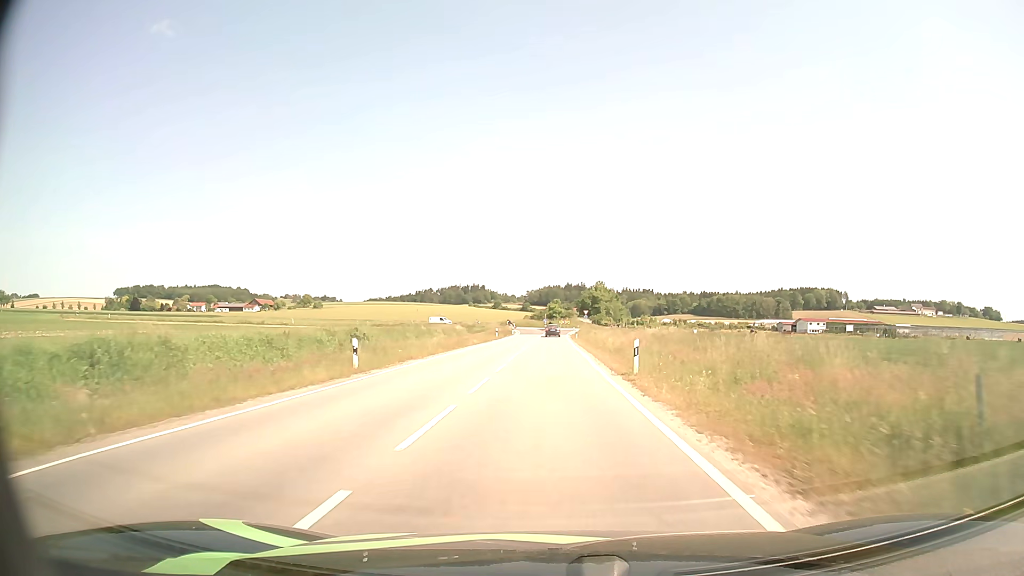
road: tertiary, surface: asphalt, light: Day
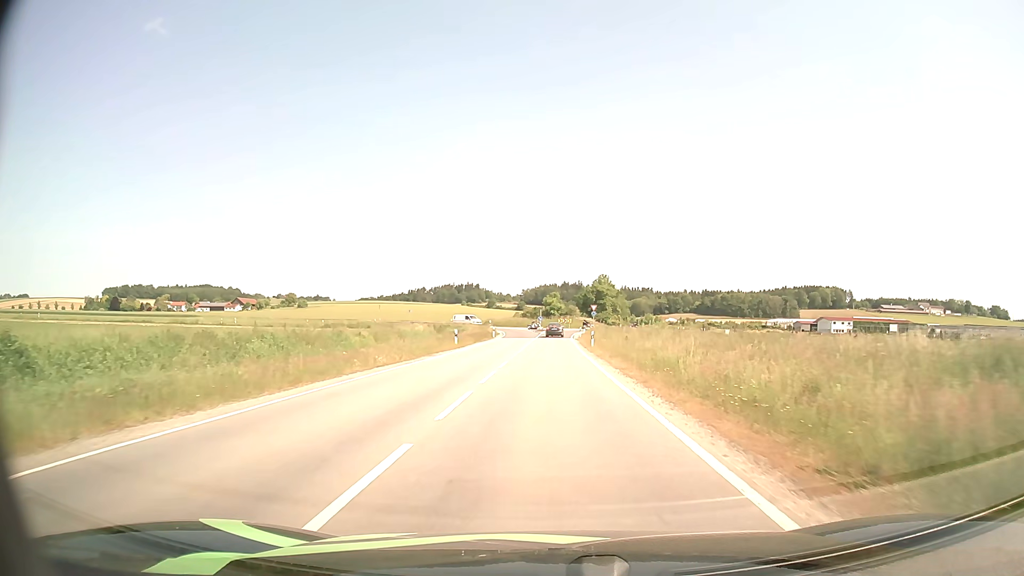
(0.0, +28.5) m; 0°
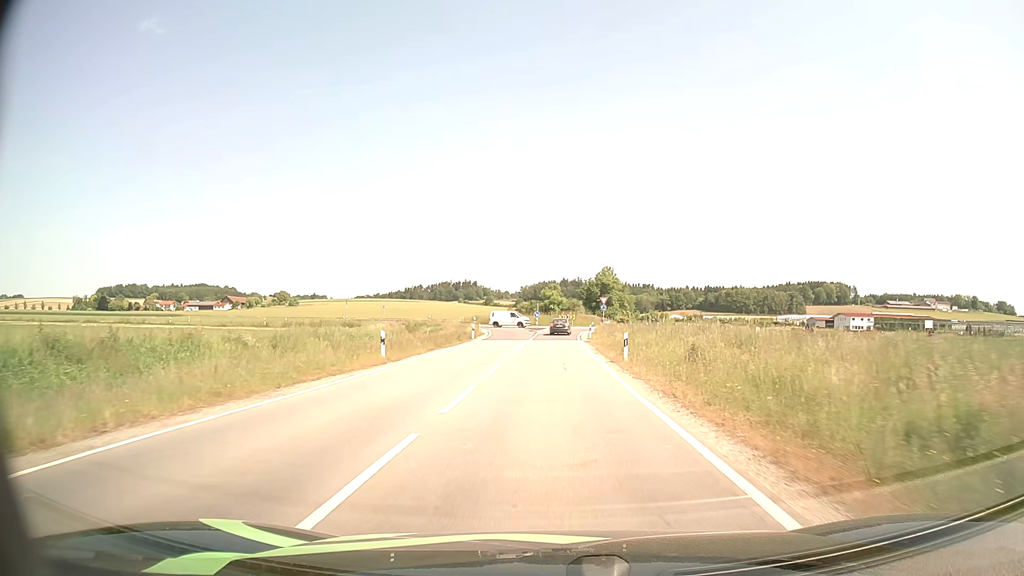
(0.0, +17.7) m; 0°
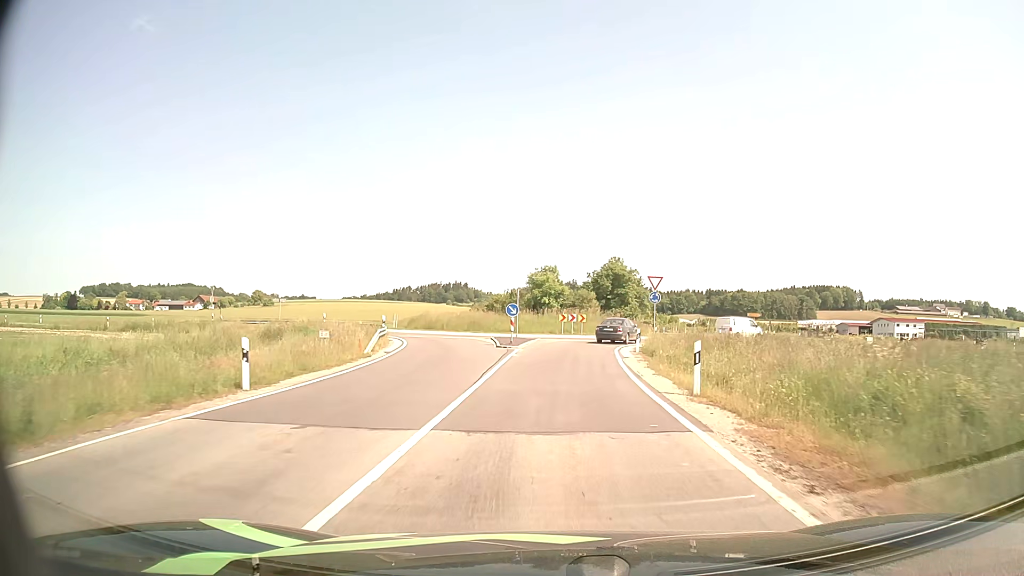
(+0.1, +37.4) m; 0°
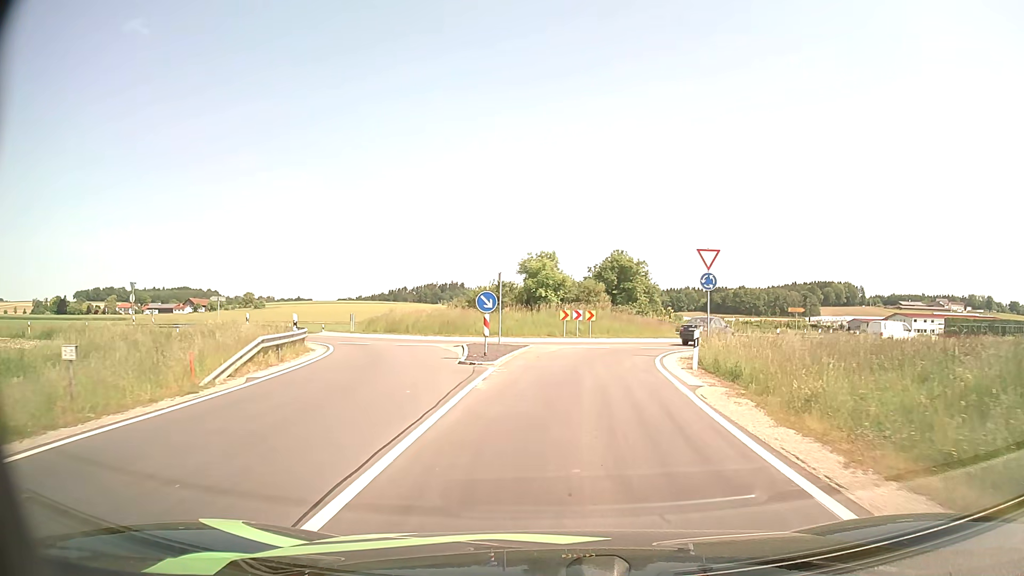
(0.0, +11.9) m; 0°
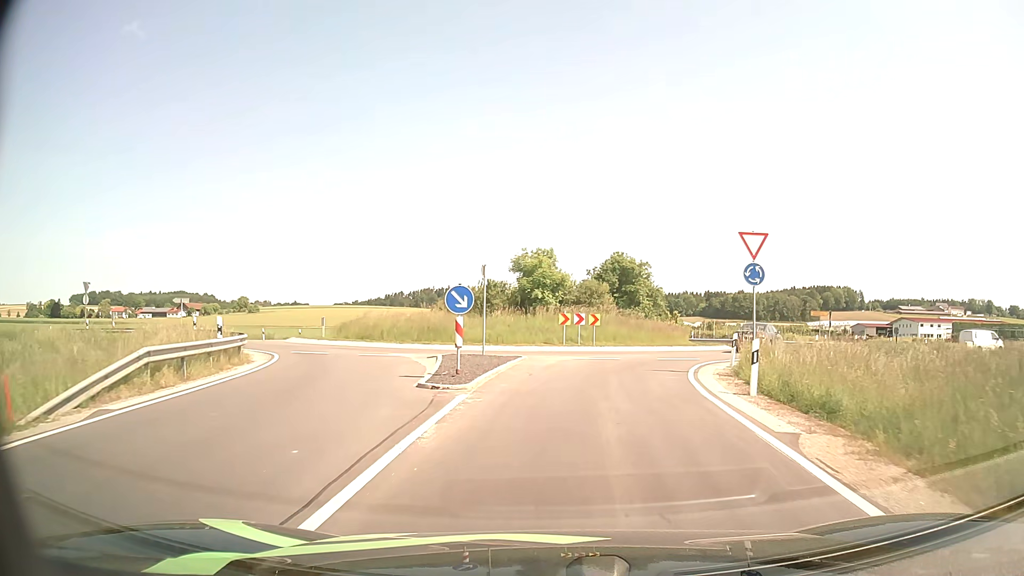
(0.0, +5.3) m; 0°
